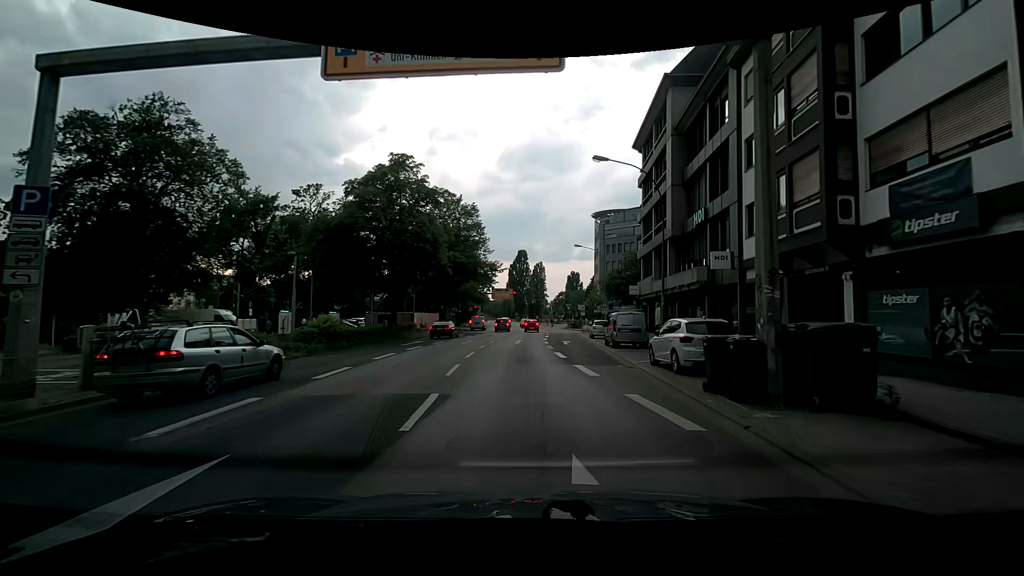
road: primary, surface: asphalt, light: Day
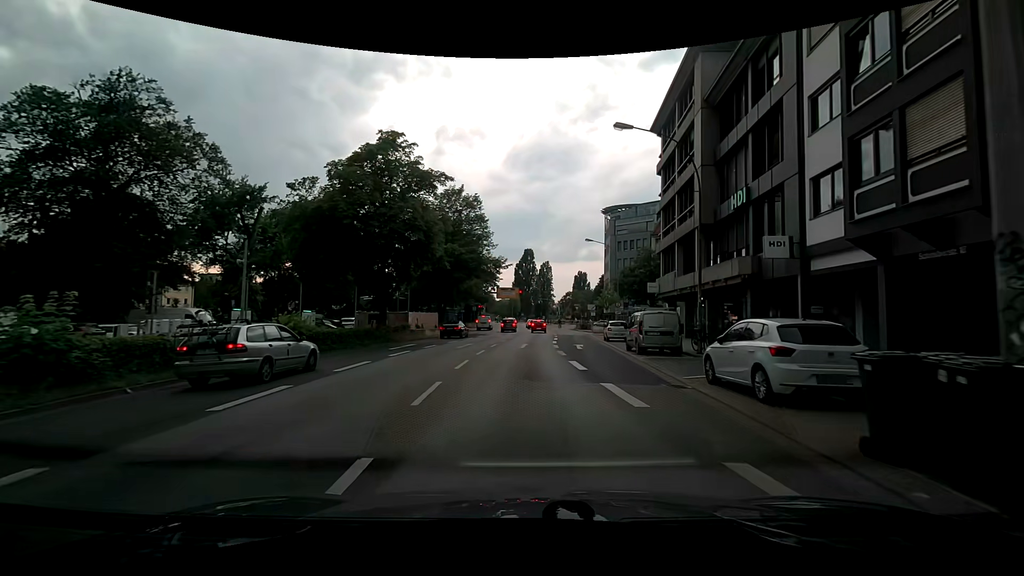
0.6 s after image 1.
(+0.1, +4.3) m; +1°
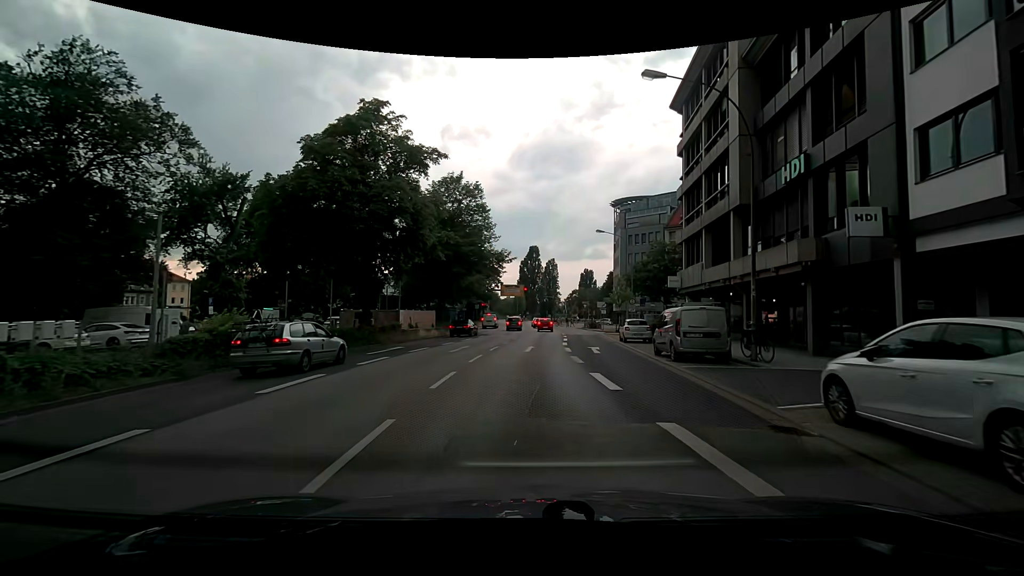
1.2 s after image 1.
(0.0, +4.3) m; 0°
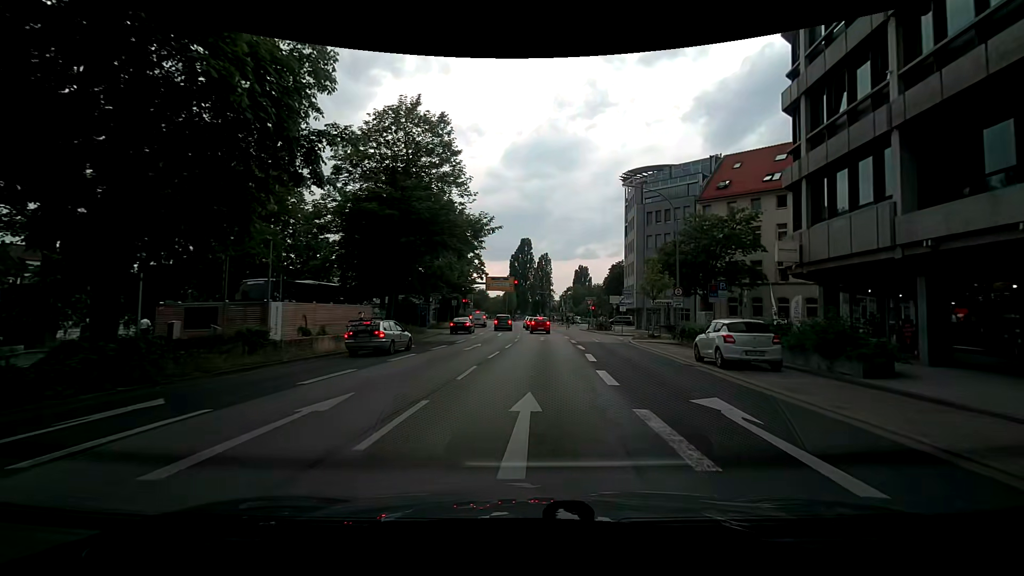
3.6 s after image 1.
(-0.1, +16.5) m; -1°
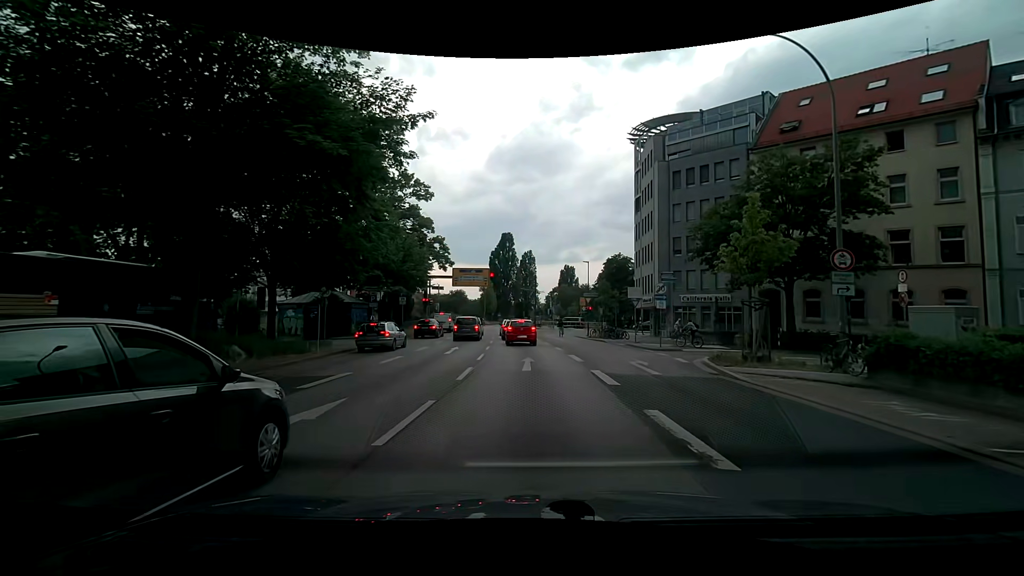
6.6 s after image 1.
(+0.8, +17.8) m; +4°
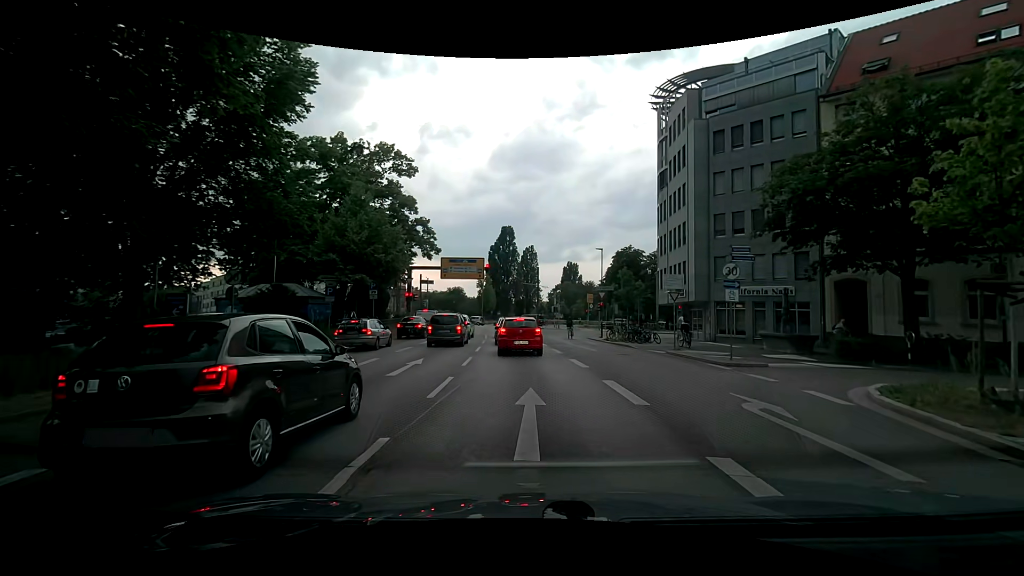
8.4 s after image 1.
(-0.1, +8.8) m; -2°
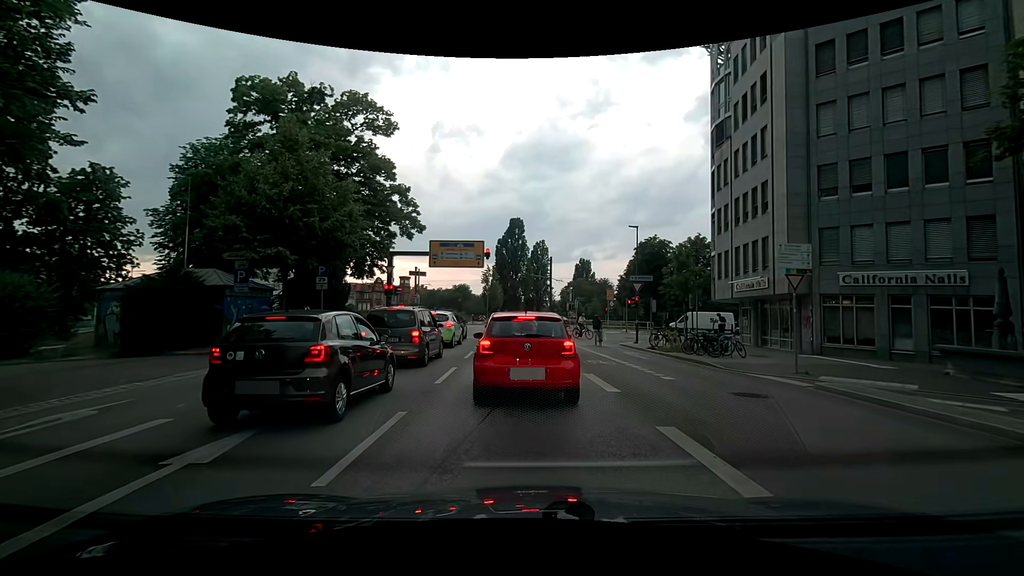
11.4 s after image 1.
(0.0, +10.3) m; +1°
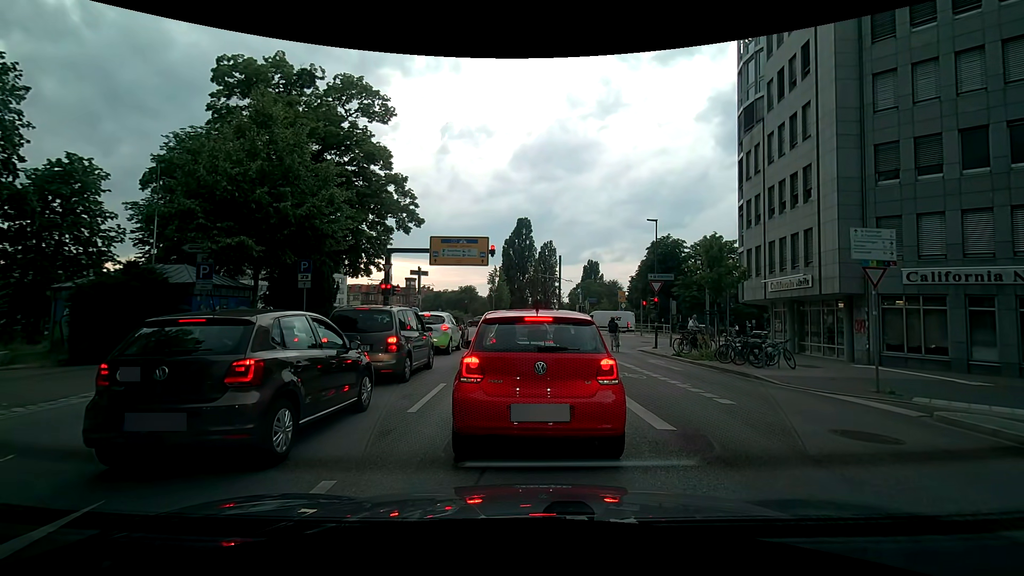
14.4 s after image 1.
(-0.1, +2.8) m; -1°
